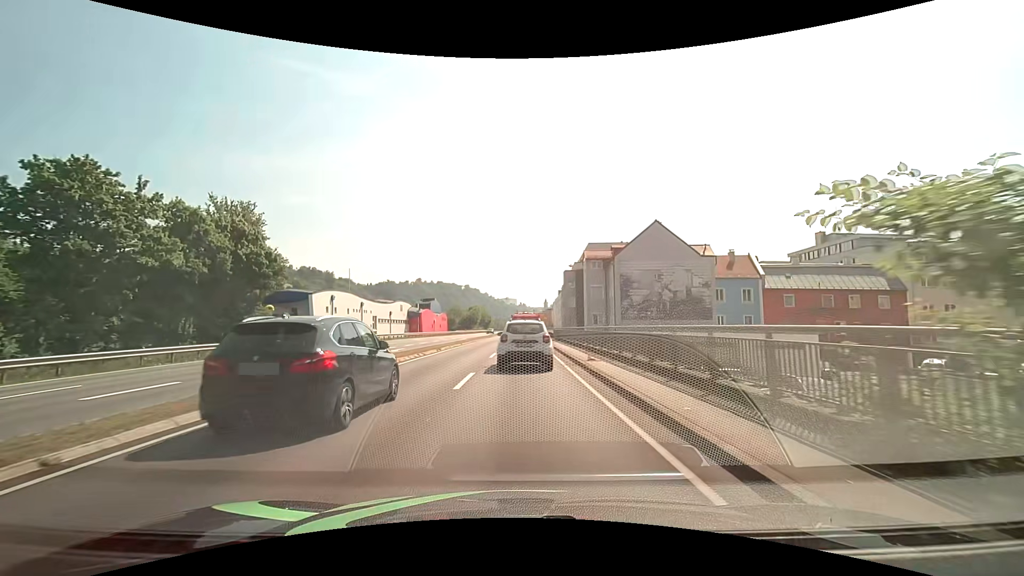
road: primary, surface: asphalt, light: Day
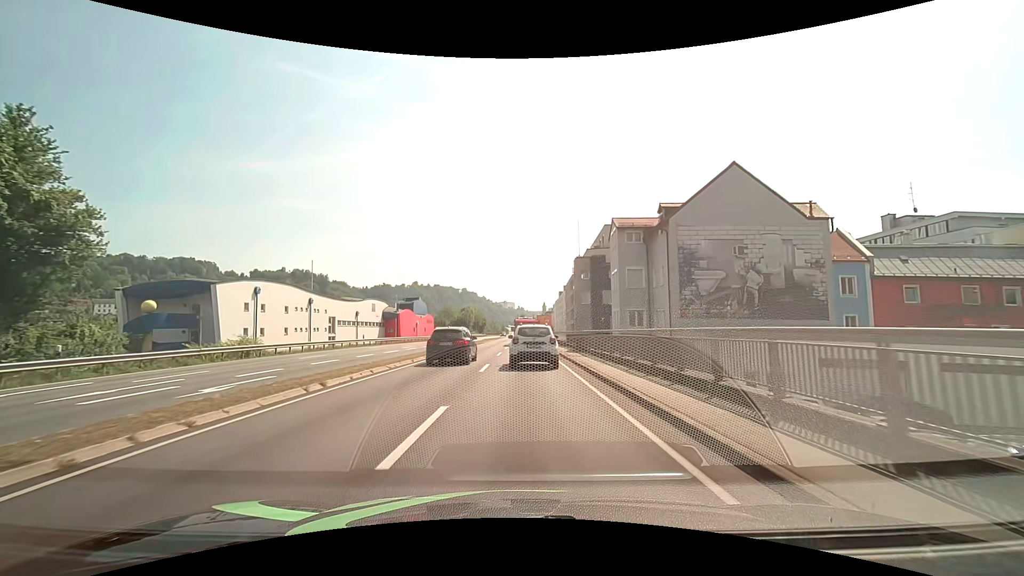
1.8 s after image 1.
(+0.2, +18.3) m; +1°
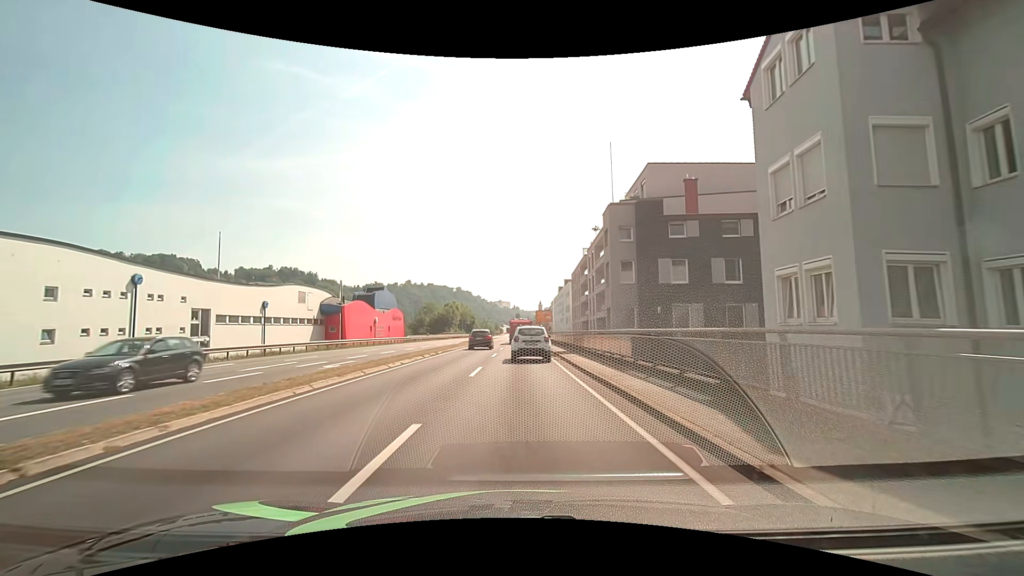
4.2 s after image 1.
(+0.3, +25.9) m; 0°
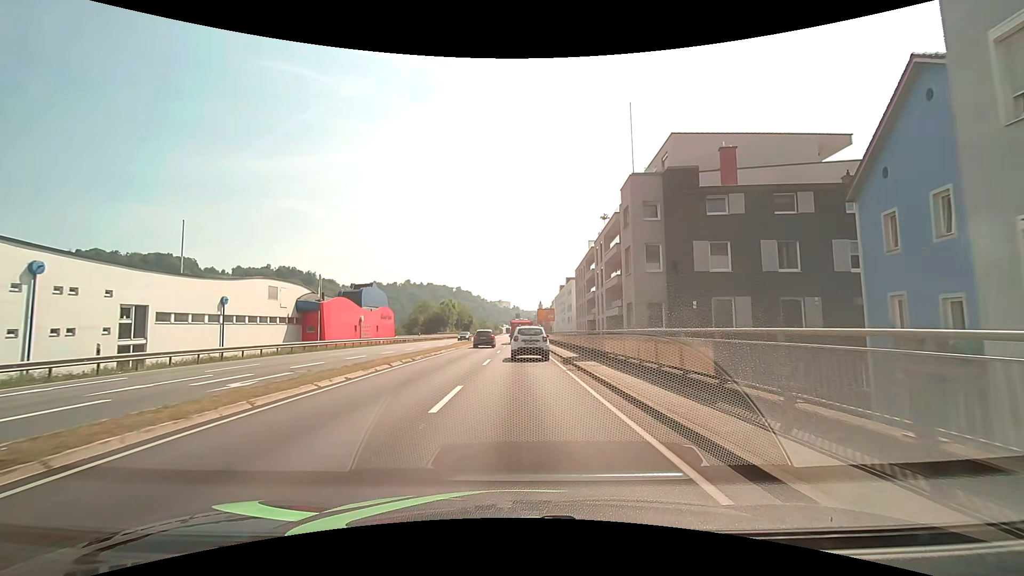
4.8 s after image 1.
(0.0, +6.9) m; +1°
(0, +10) (0, +20) (0, +30) (0, +40) (0, +50) (0, +60) (0, +70) (0, +80) (0, +90) (0, +100) m
